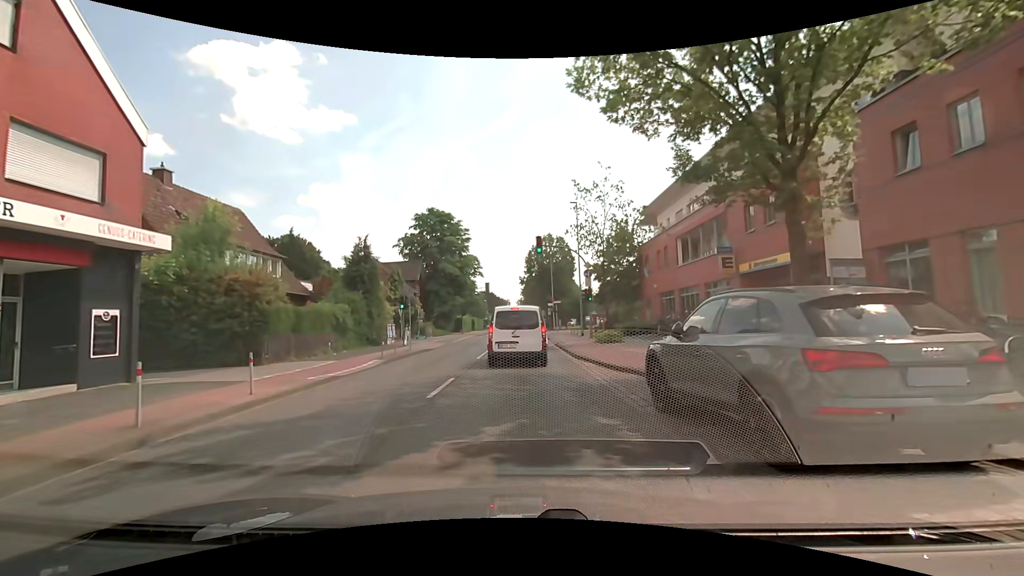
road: tertiary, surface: asphalt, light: Day
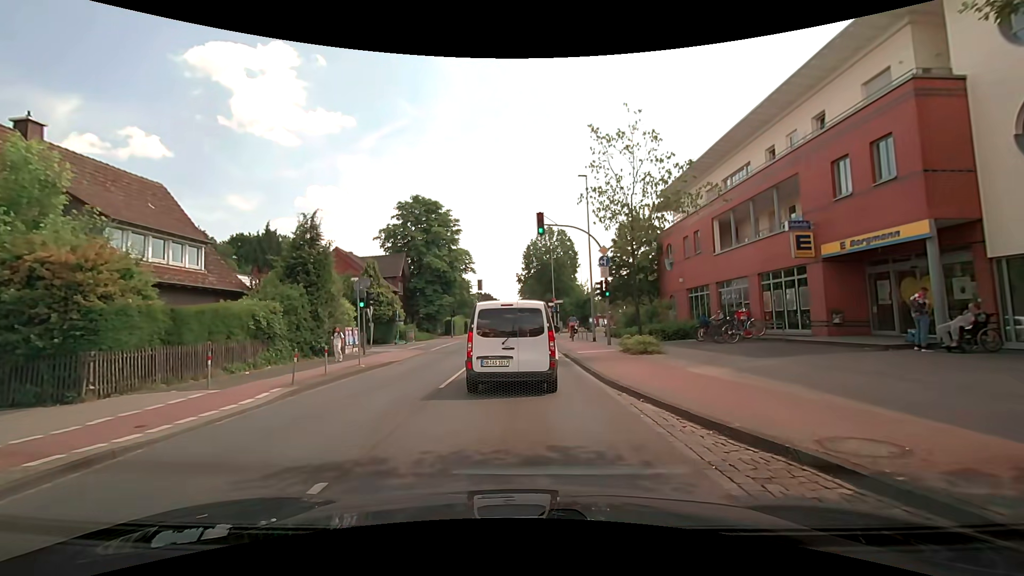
(0.0, +7.5) m; +1°
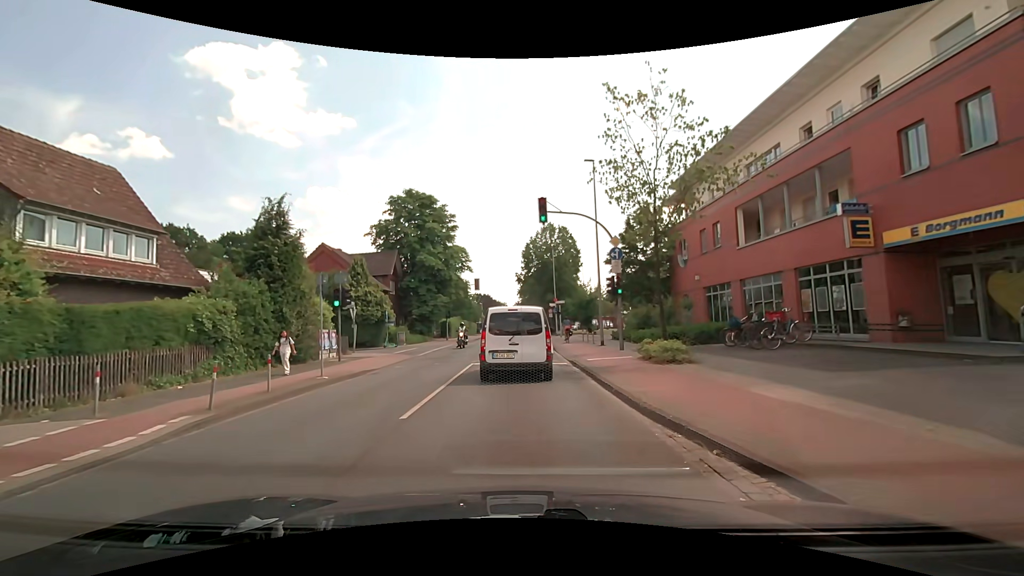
(0.0, +3.4) m; +1°
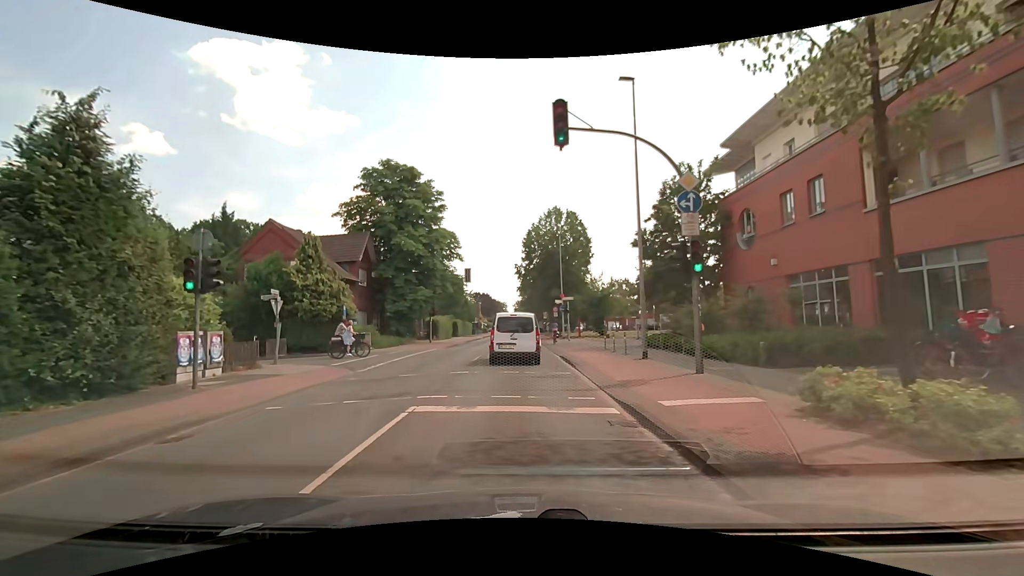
(-0.3, +9.8) m; -2°
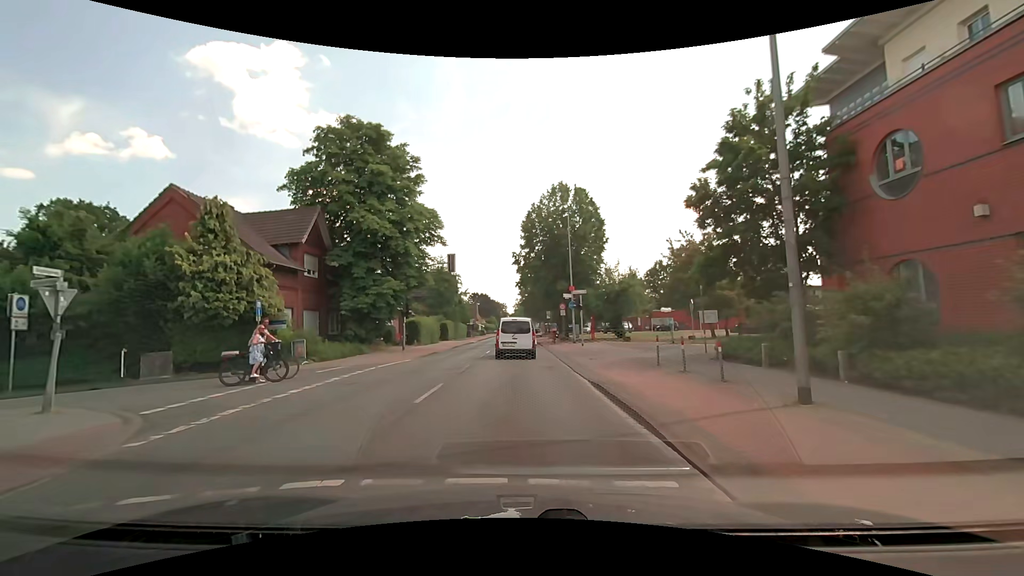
(0.0, +10.1) m; 0°
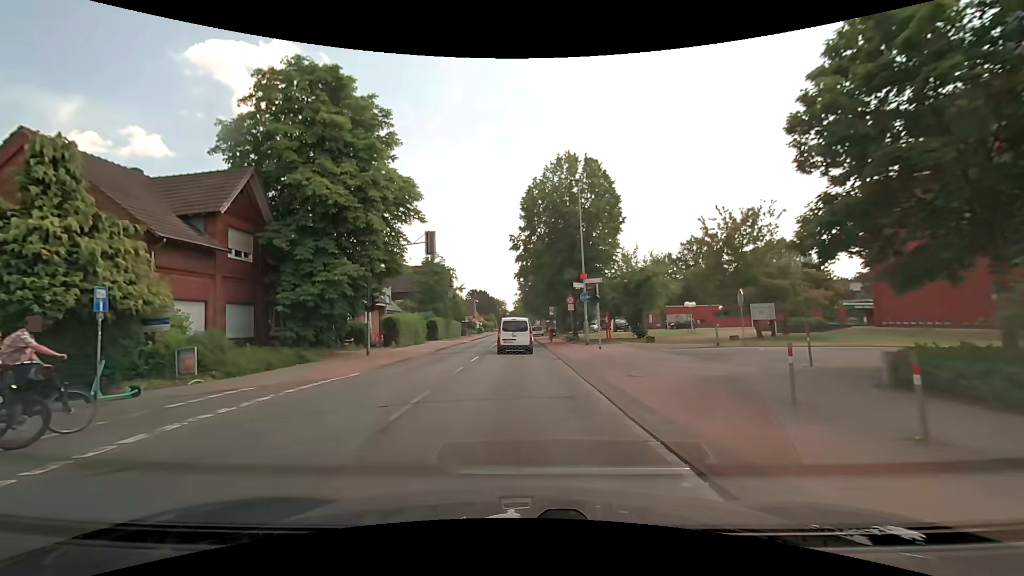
(0.0, +7.9) m; 0°
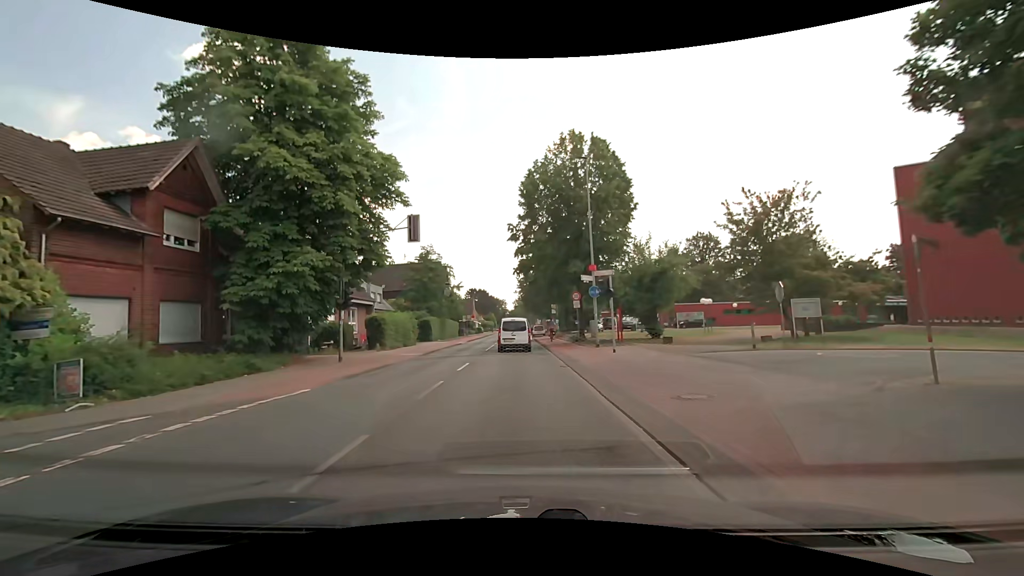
(0.0, +4.1) m; 0°
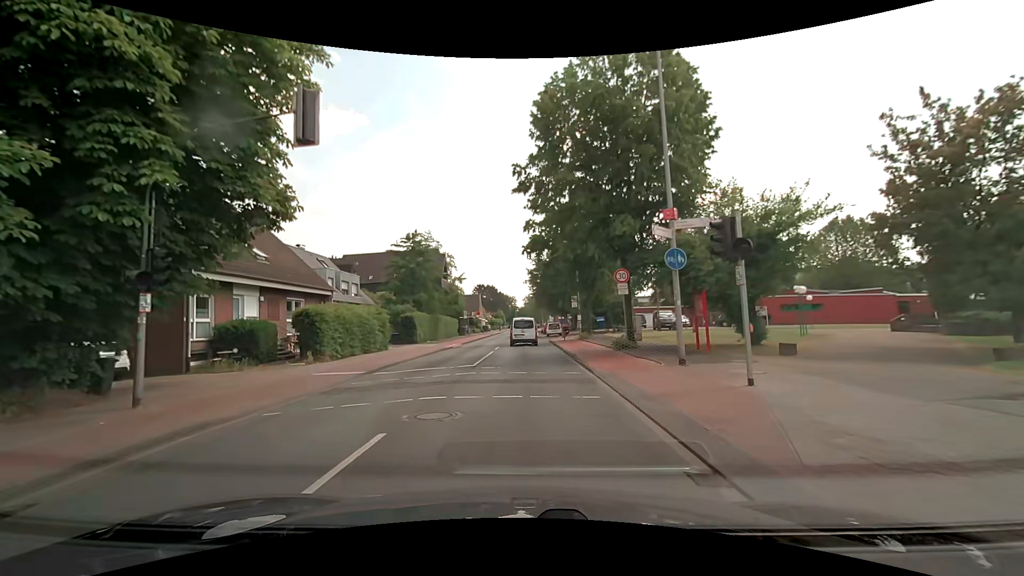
(-0.1, +12.5) m; -1°
(0, +10) (0, +20) (0, +30) (0, +40) (0, +50) (0, +60) (+1, +70) (+1, +80) (+1, +90) (+1, +100) m
